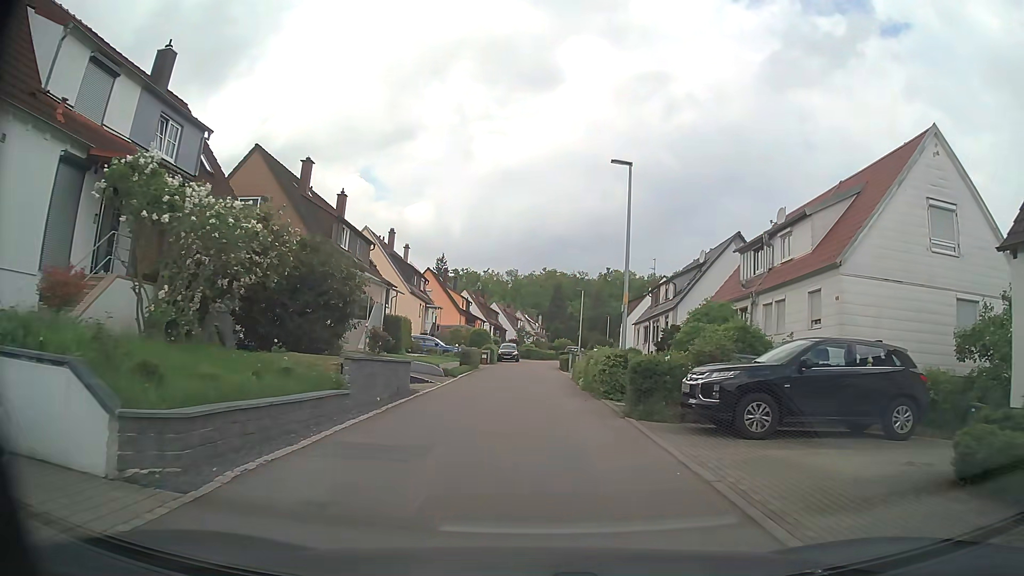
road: residential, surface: asphalt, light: Day
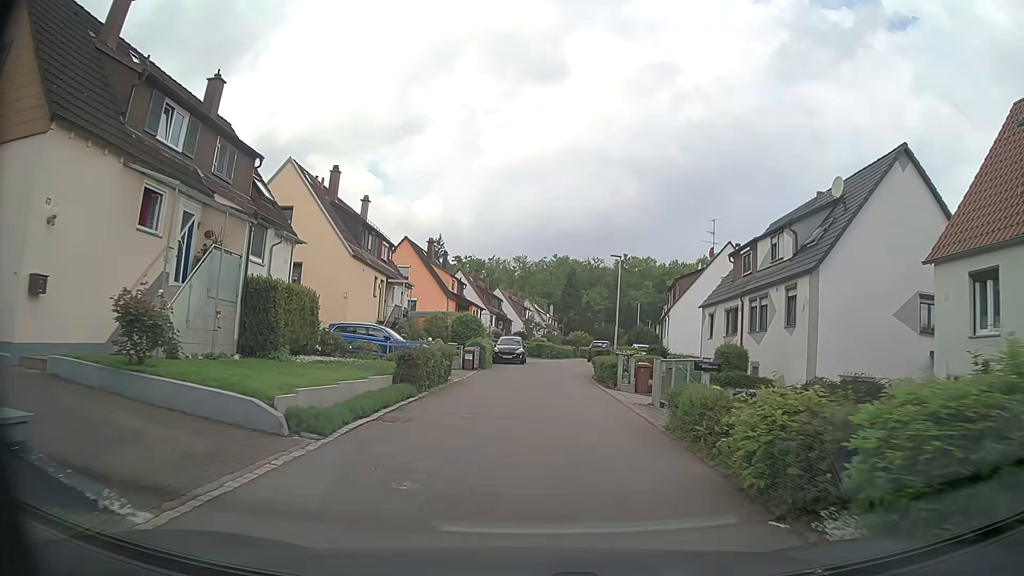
(-0.3, +18.0) m; -1°
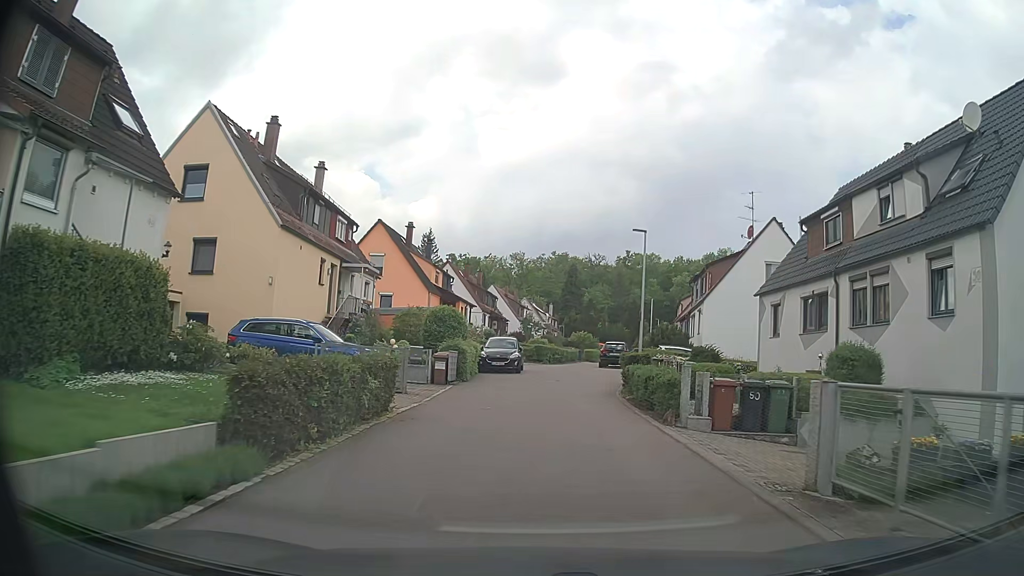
(0.0, +8.7) m; 0°
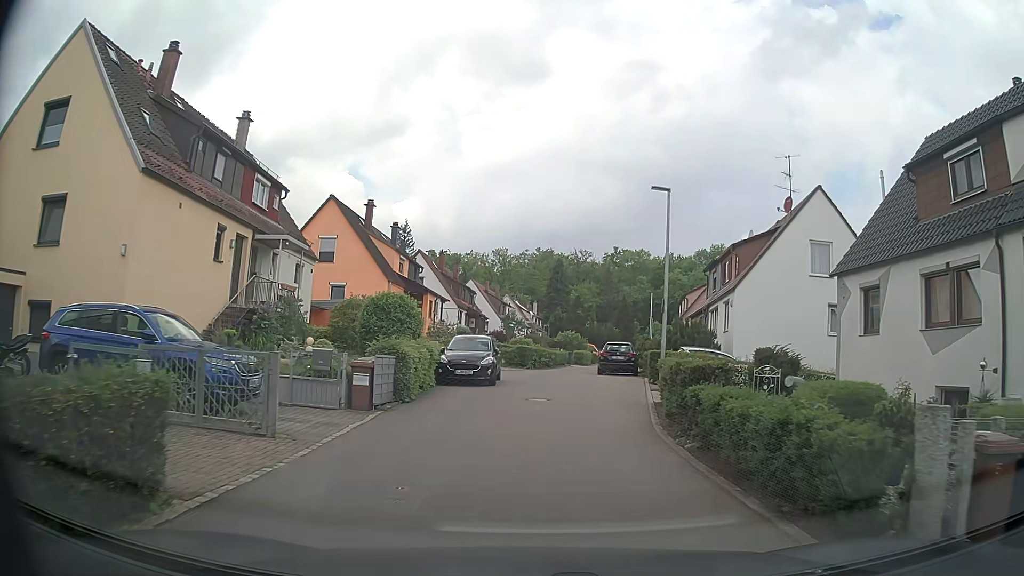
(+0.1, +7.9) m; +1°
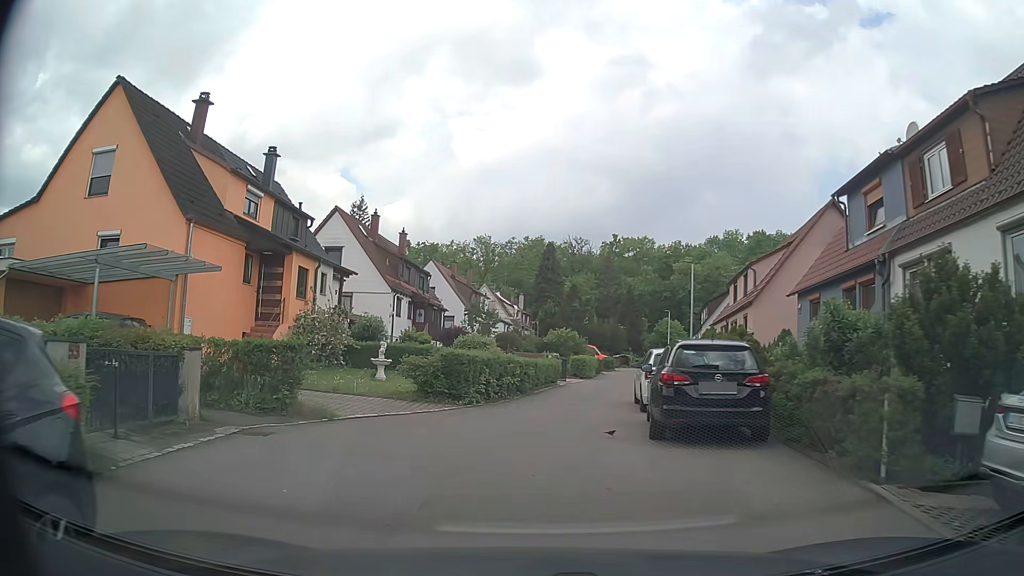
(+1.1, +19.9) m; +1°
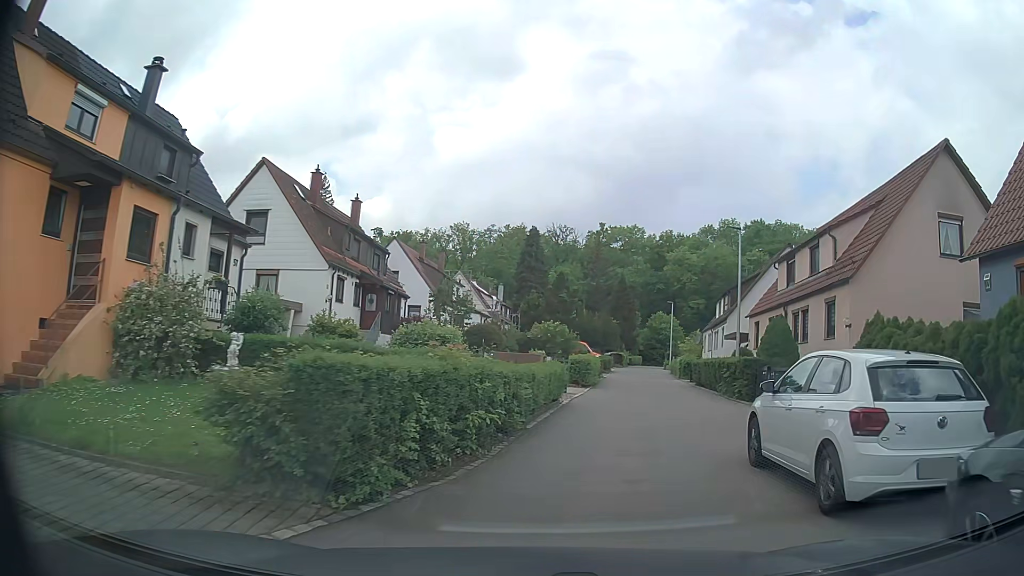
(-0.4, +9.8) m; +2°
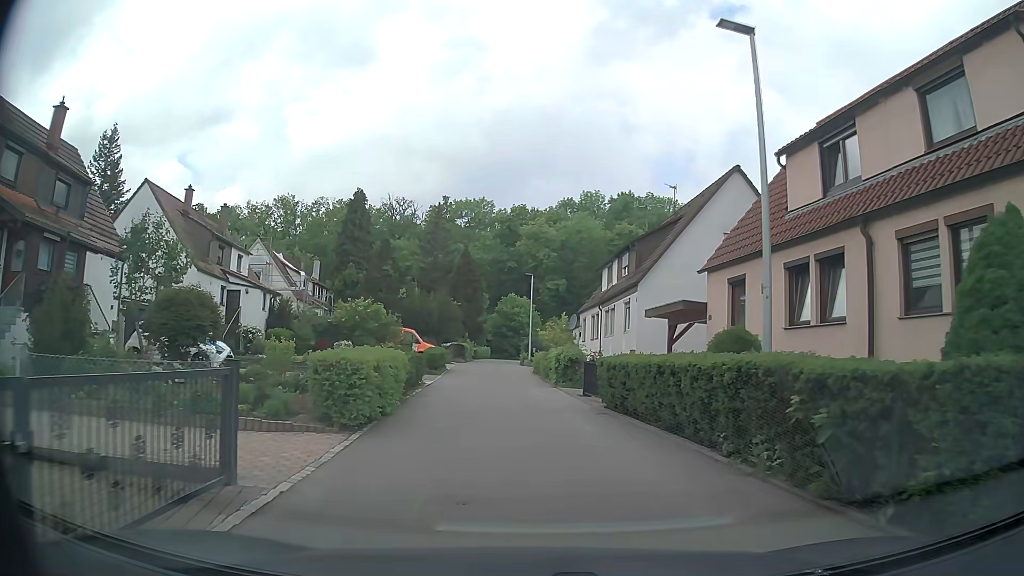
(+2.1, +16.3) m; +12°
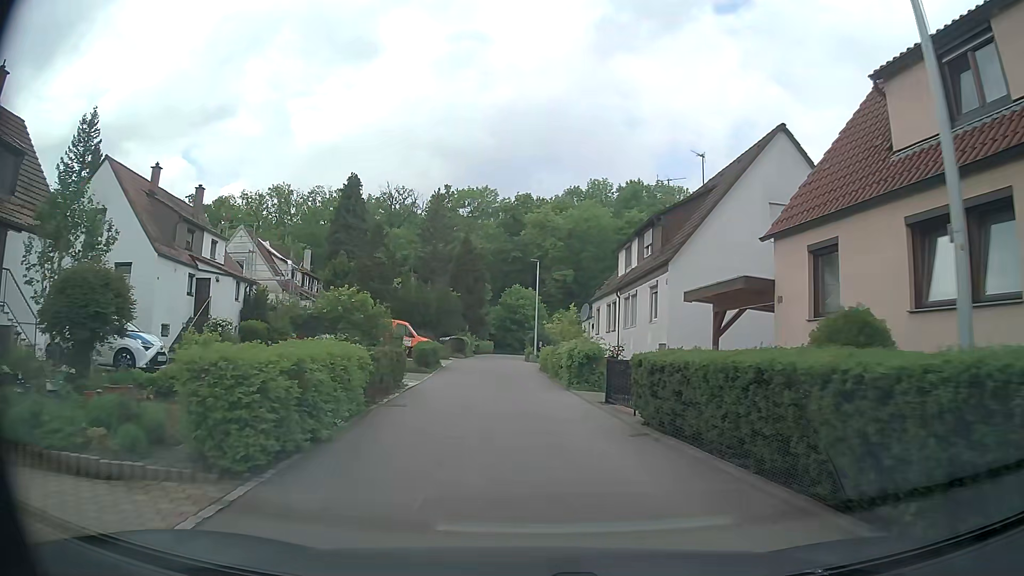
(0.0, +4.4) m; 0°
